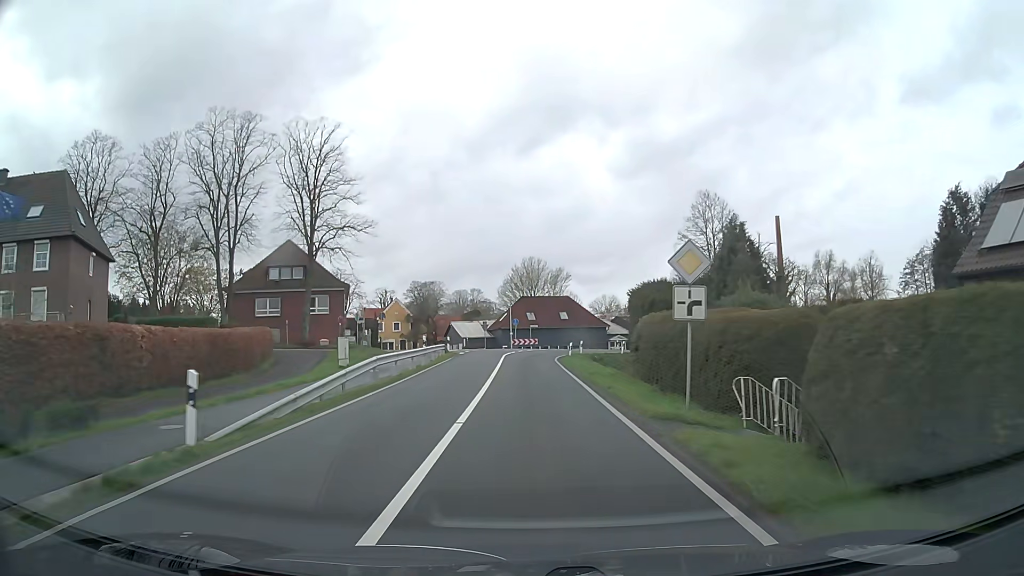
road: secondary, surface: asphalt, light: Day
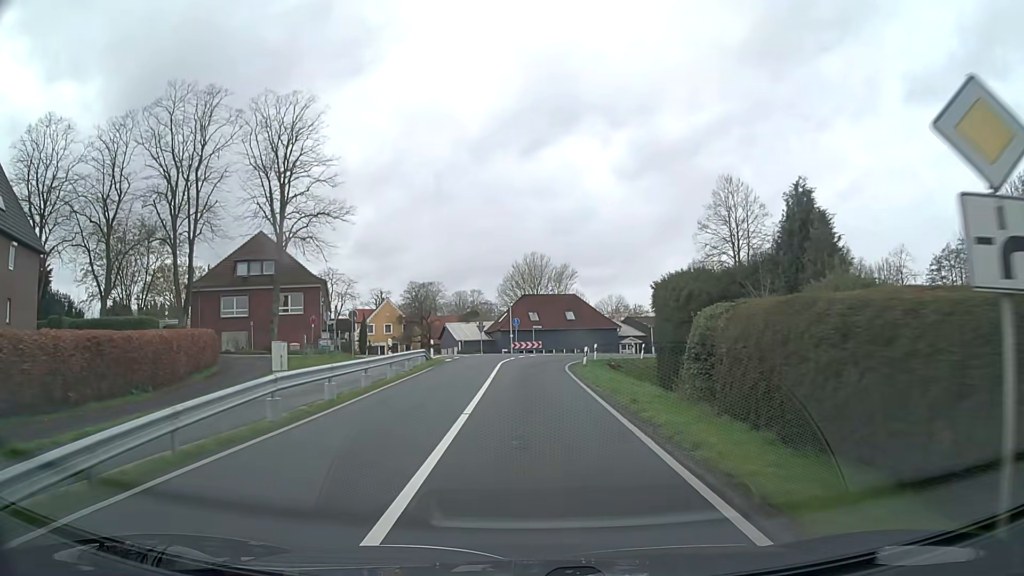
(0.0, +8.6) m; 0°
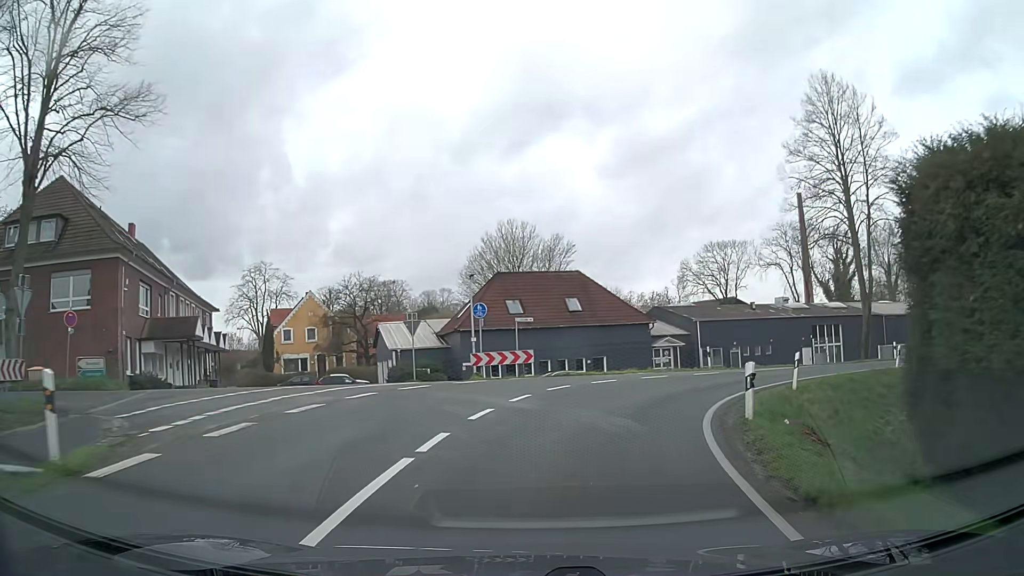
(0.0, +29.6) m; +2°
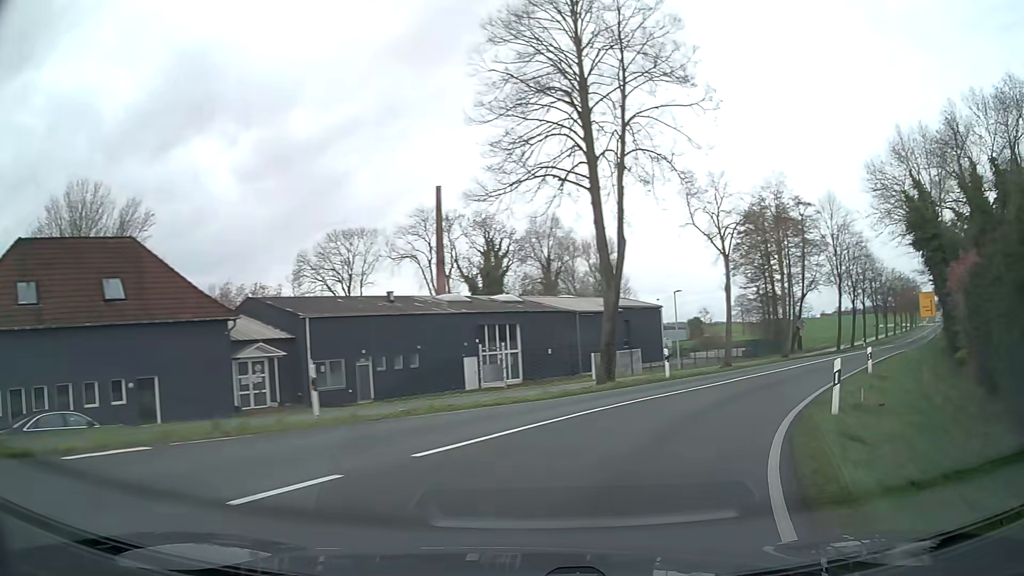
(+4.1, +18.6) m; +29°
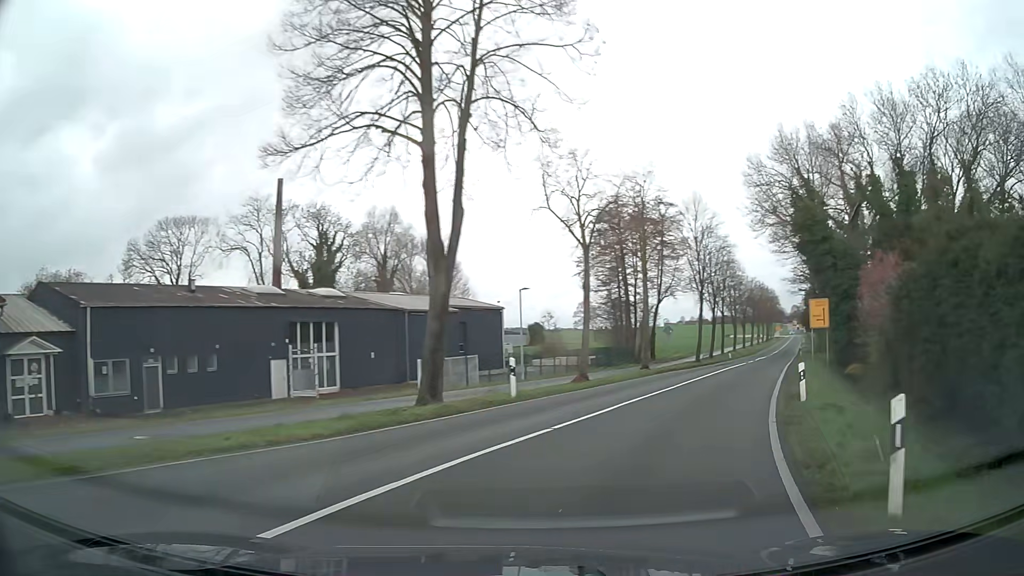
(+0.9, +6.5) m; +15°
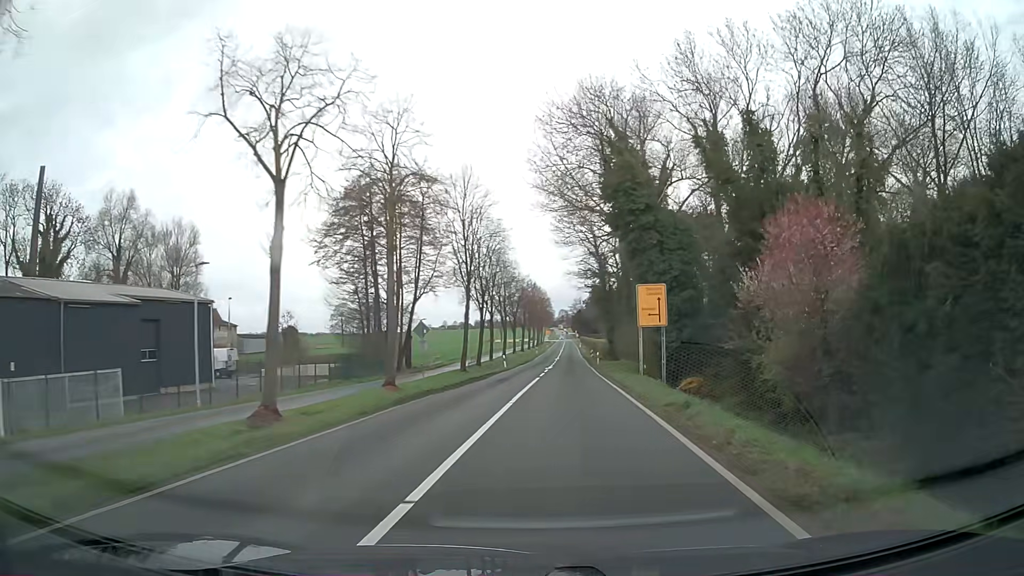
(+2.7, +14.1) m; +21°
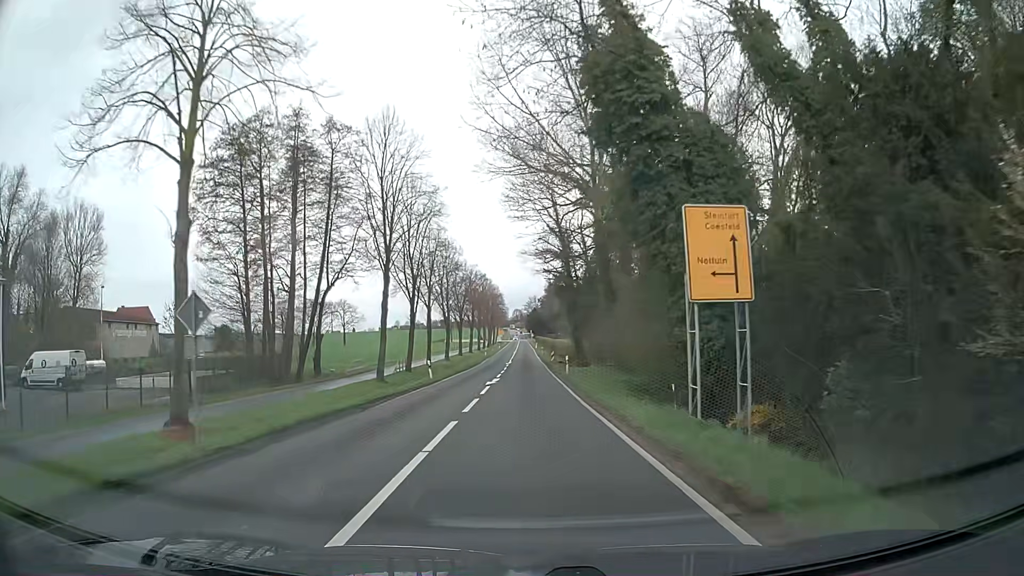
(+0.8, +17.2) m; +4°
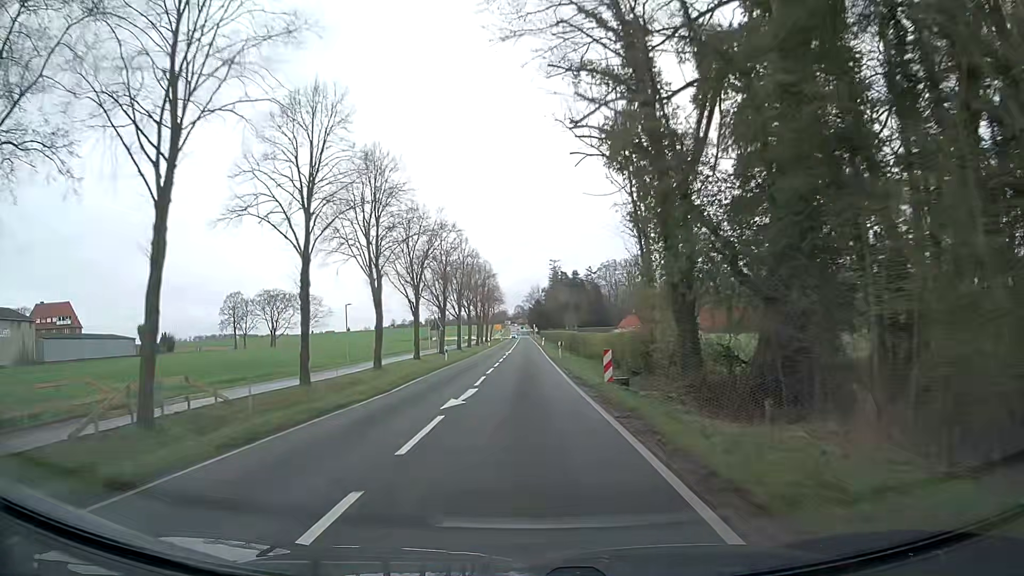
(-0.2, +43.5) m; 0°
(0, +10) (0, +20) (0, +30) (0, +40) (0, +50) (-1, +60) (-1, +70) (-1, +80) (-1, +90) (-1, +100) m
